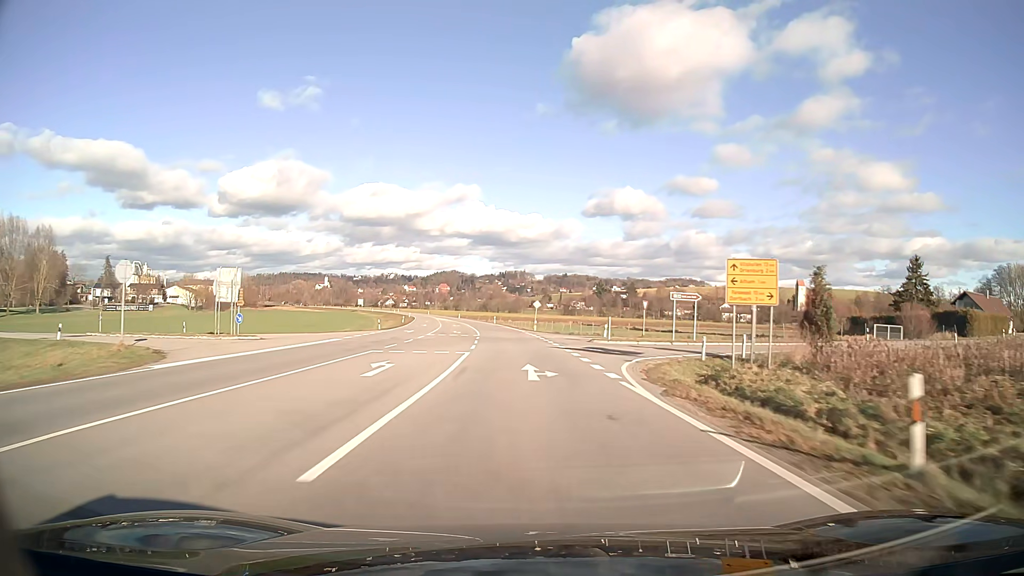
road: secondary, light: Day
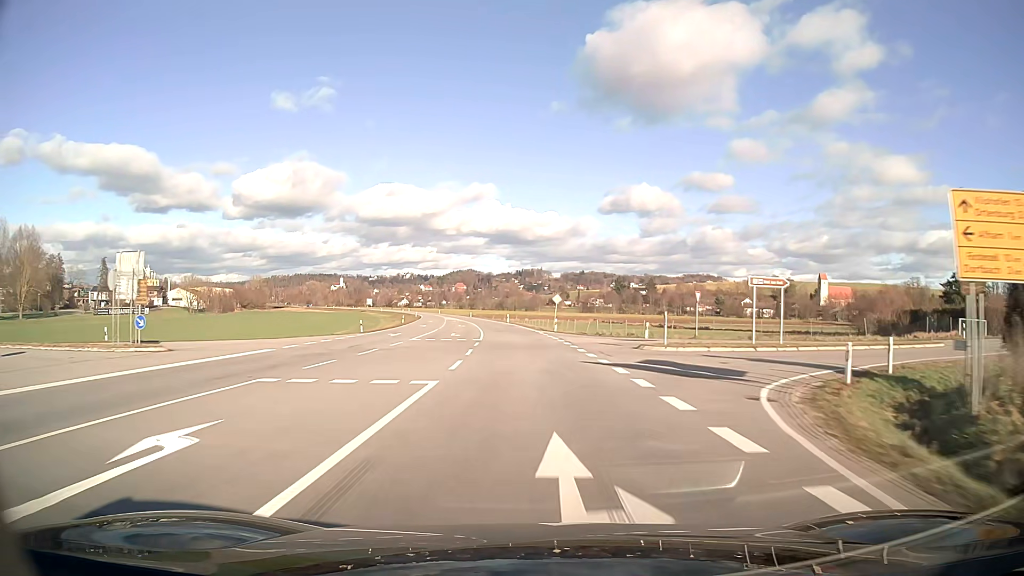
(-0.2, +12.5) m; -1°
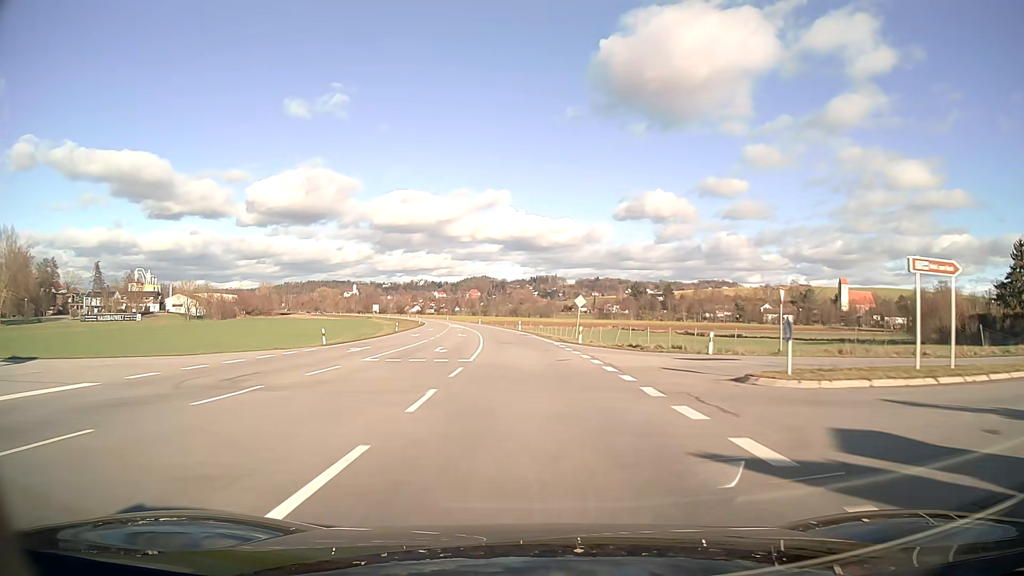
(-0.1, +12.5) m; -1°
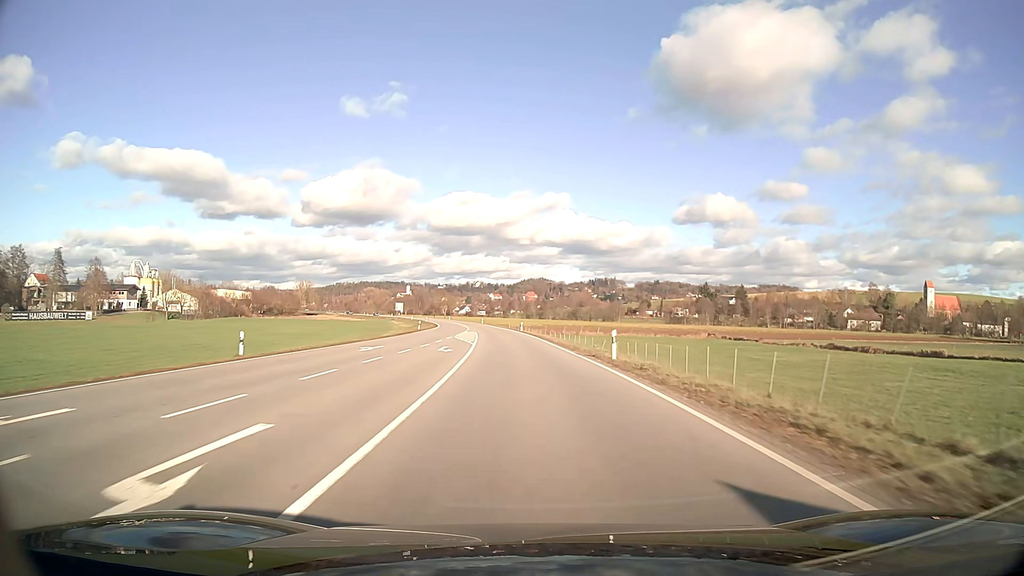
(-2.2, +49.8) m; -5°
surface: asphalt
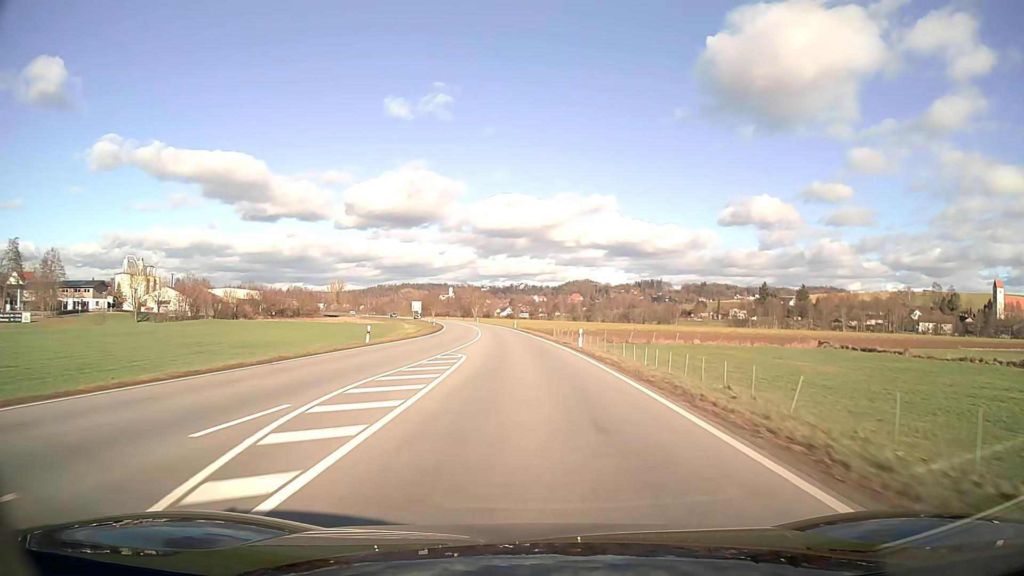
(-1.2, +37.4) m; -4°
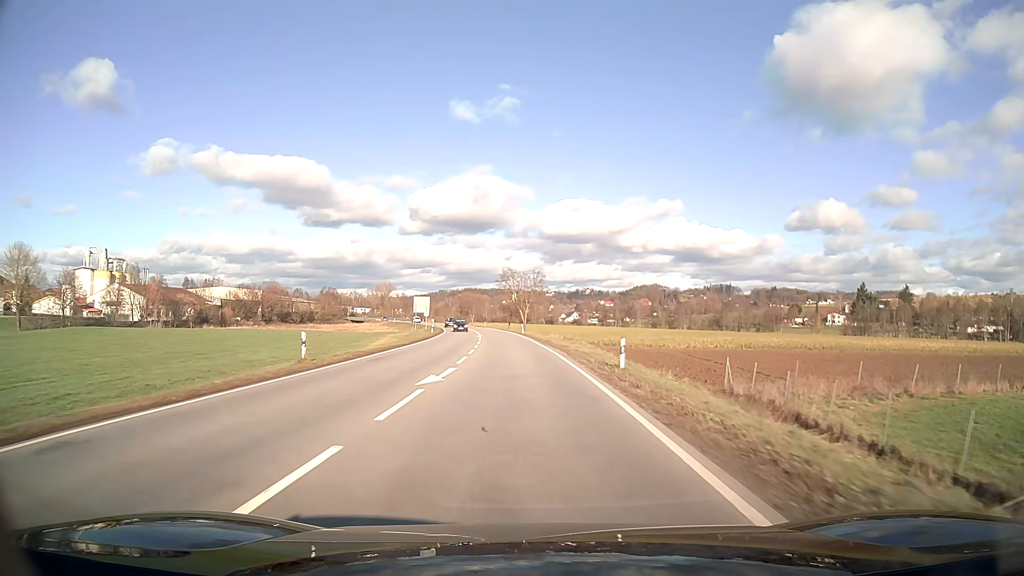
(-3.0, +62.3) m; -6°
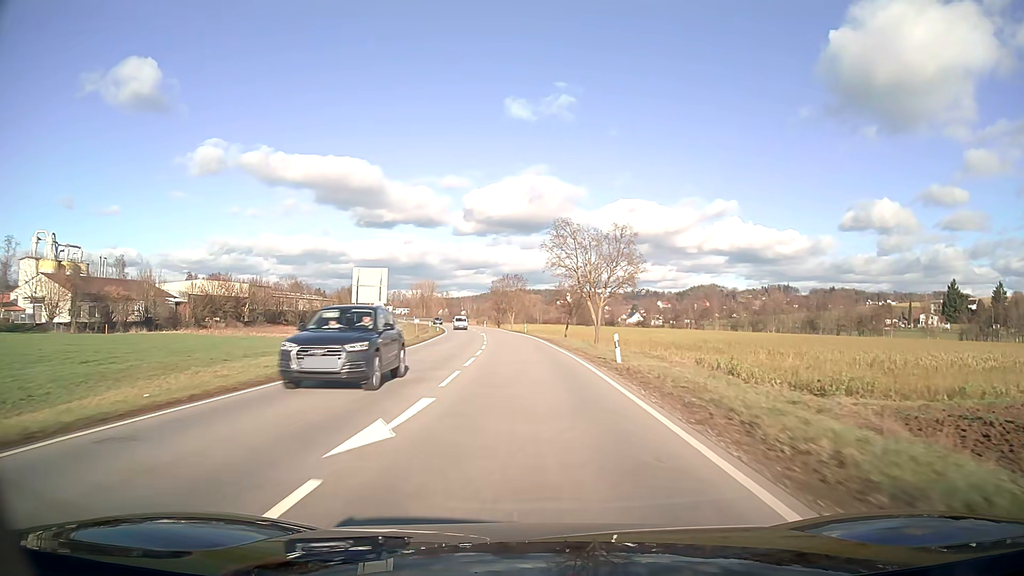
(-2.0, +49.9) m; -4°
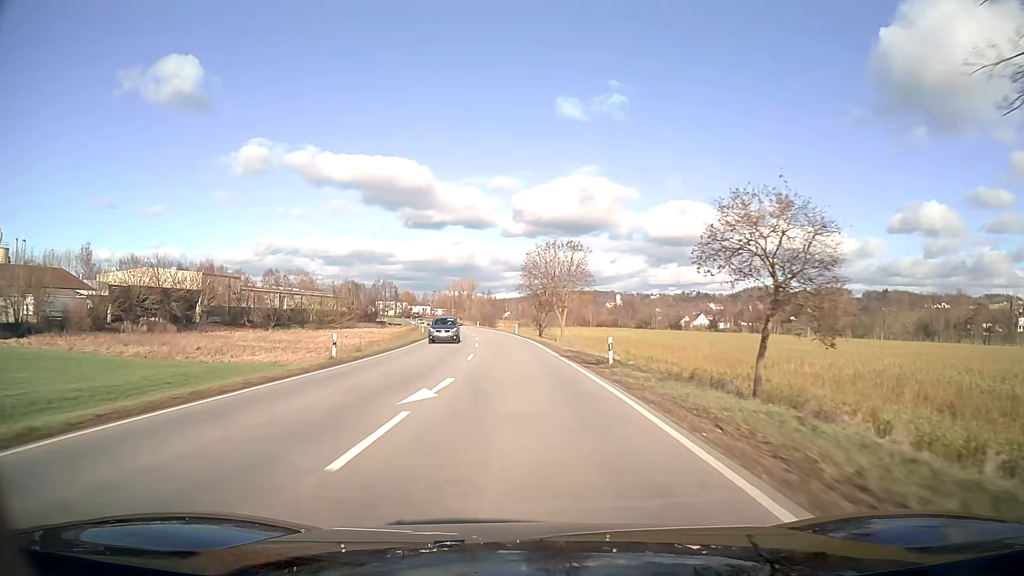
(-1.7, +49.9) m; -4°
